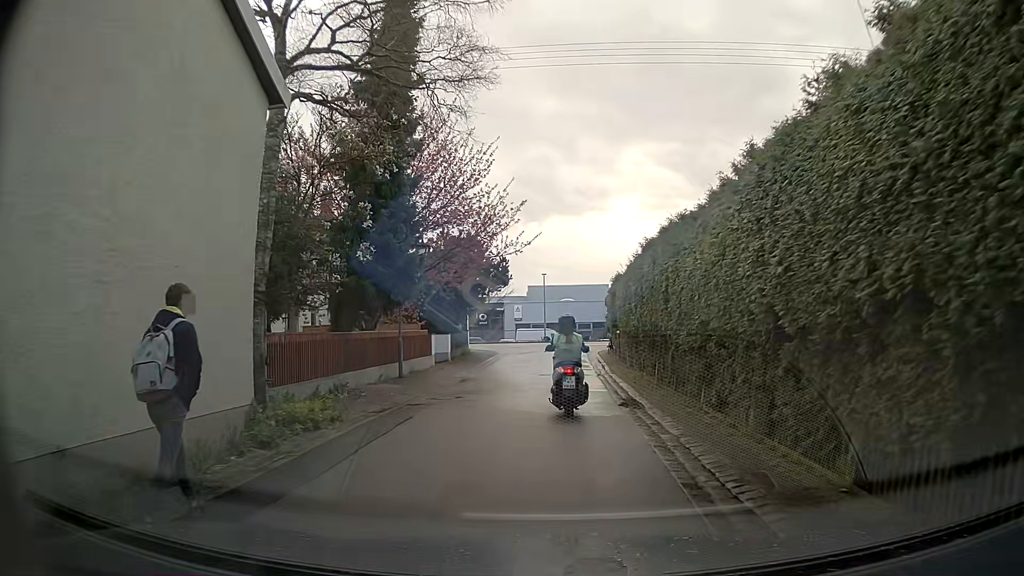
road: residential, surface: asphalt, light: Day
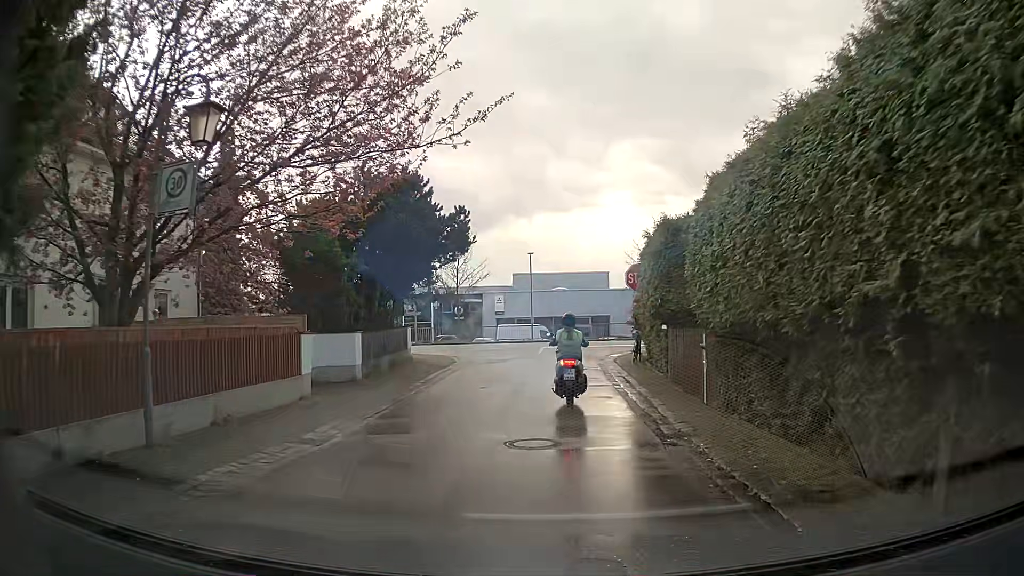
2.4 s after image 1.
(+0.1, +13.7) m; 0°
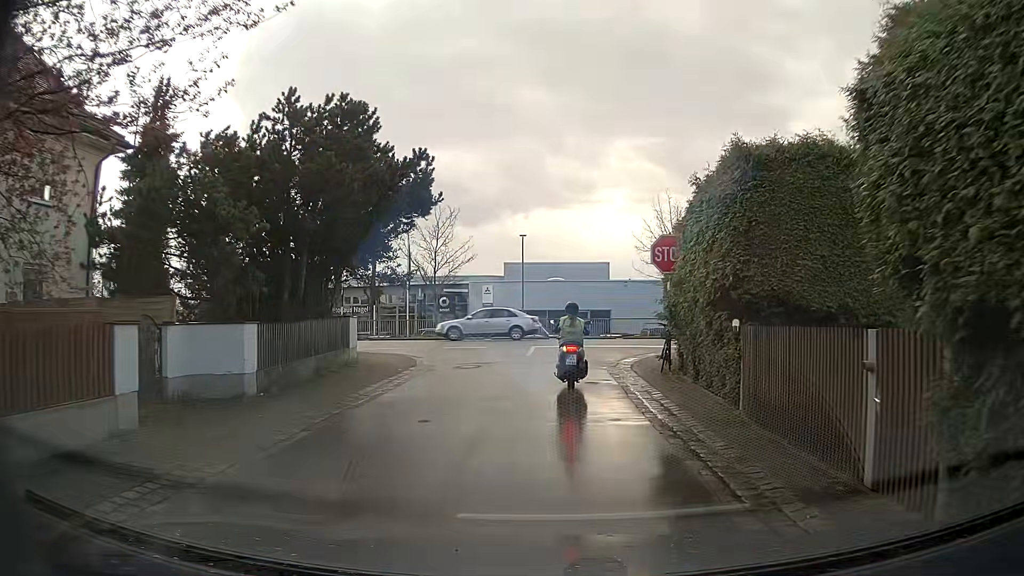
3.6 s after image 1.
(0.0, +6.4) m; 0°
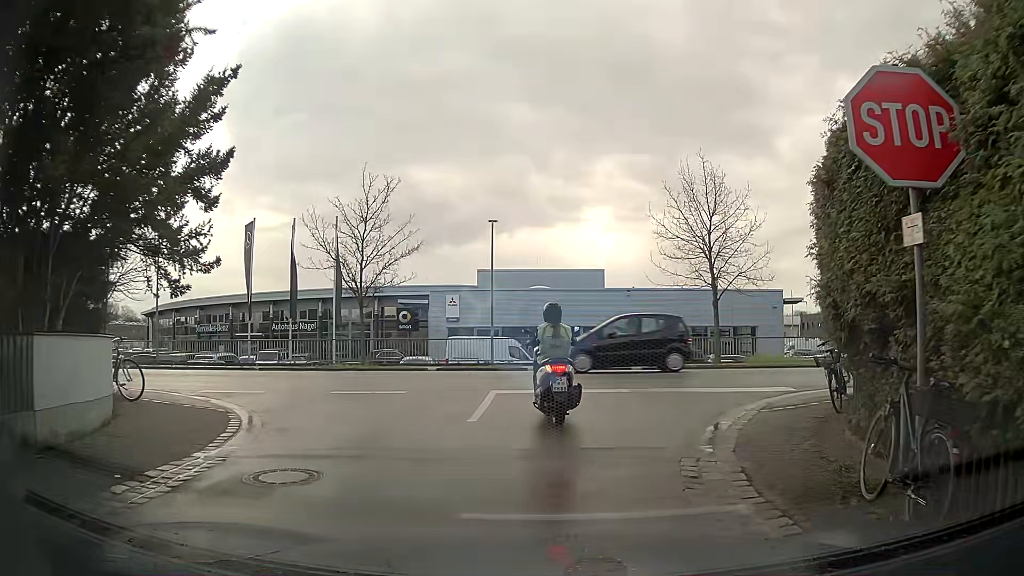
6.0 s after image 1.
(+0.3, +11.2) m; +3°
